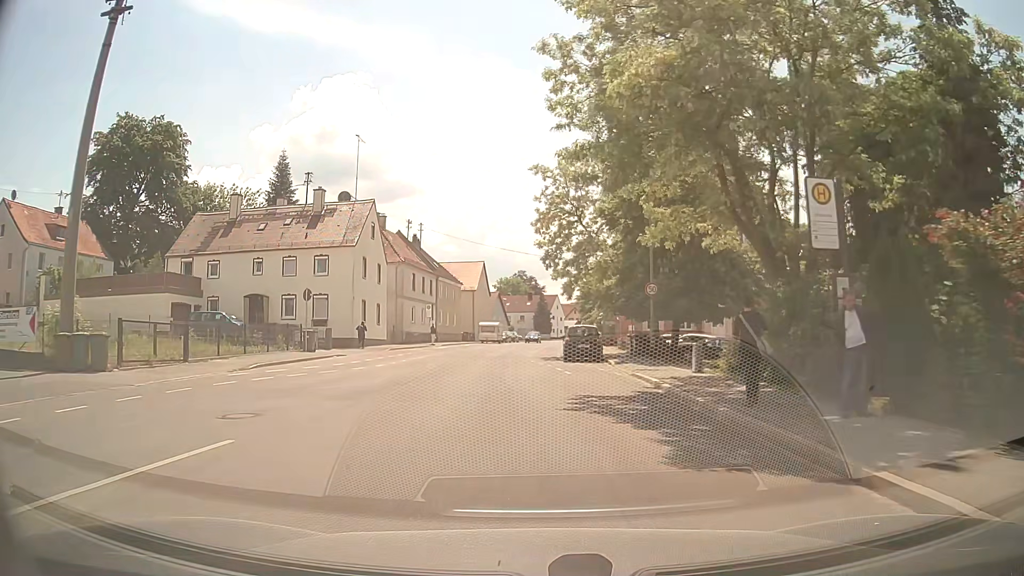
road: tertiary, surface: asphalt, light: Day
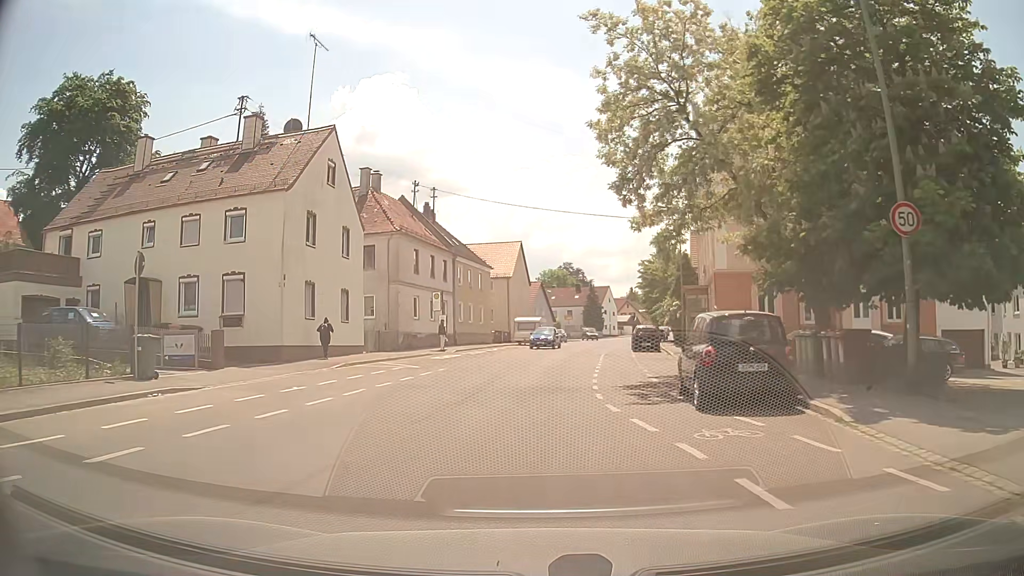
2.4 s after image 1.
(-0.5, +18.1) m; -4°
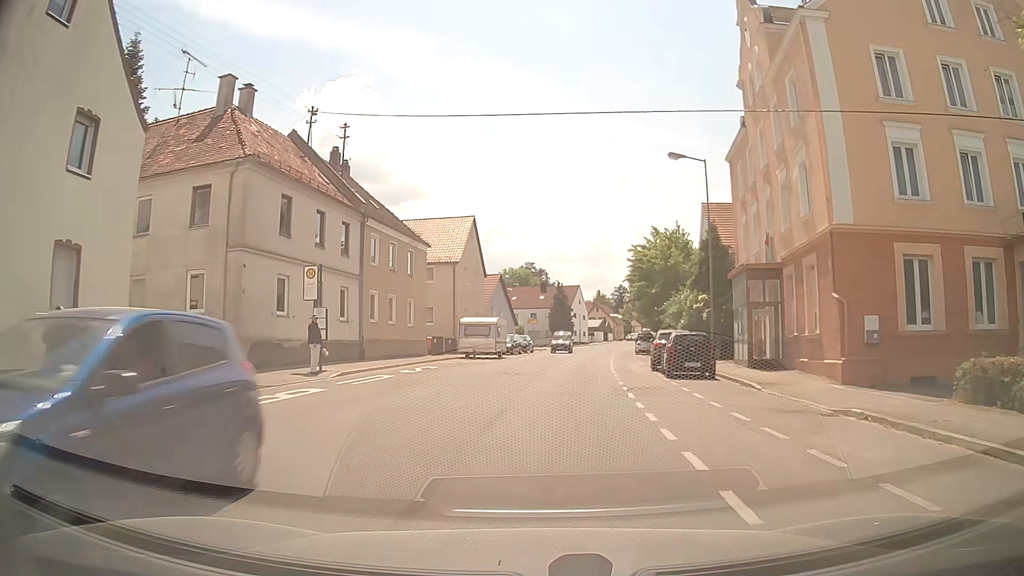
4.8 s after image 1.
(+0.2, +18.5) m; +4°
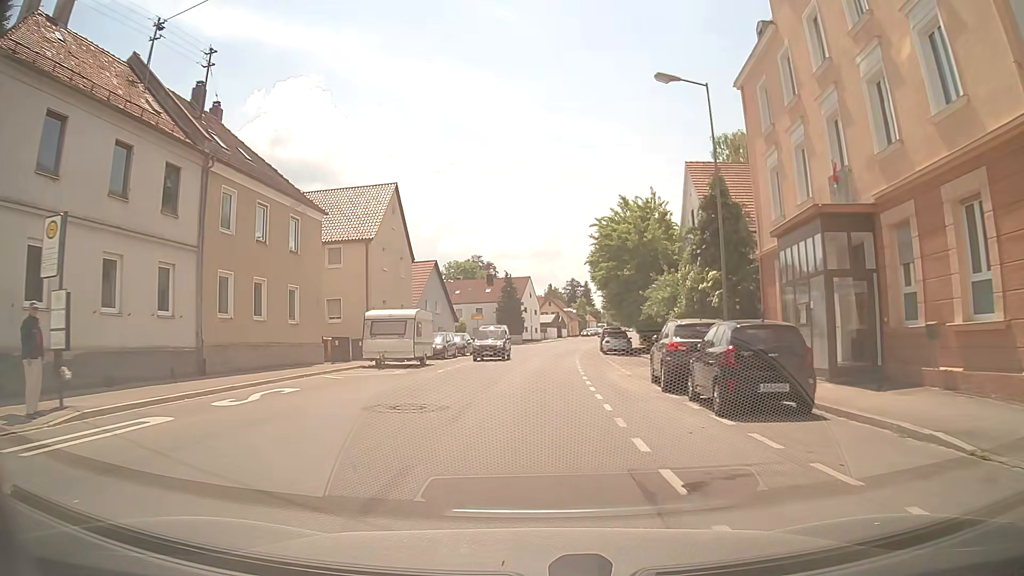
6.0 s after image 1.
(+0.5, +11.5) m; +4°
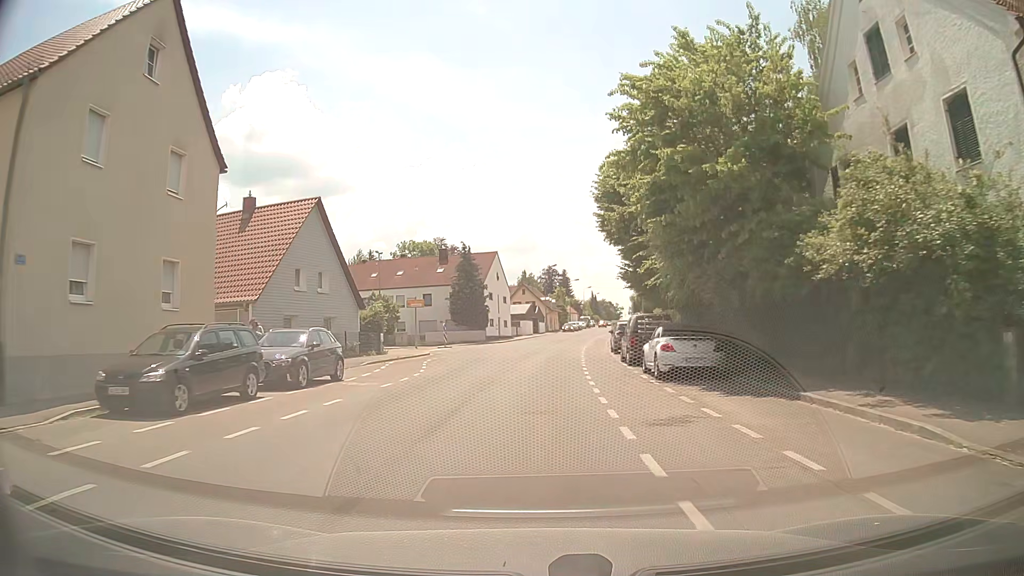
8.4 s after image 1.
(+0.6, +25.8) m; +2°
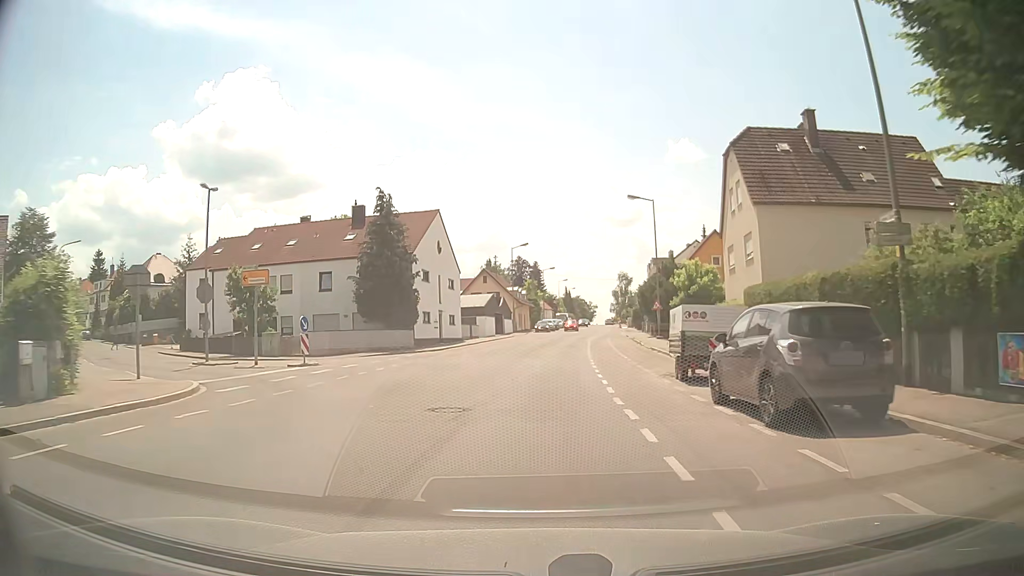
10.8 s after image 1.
(+0.5, +26.2) m; +3°
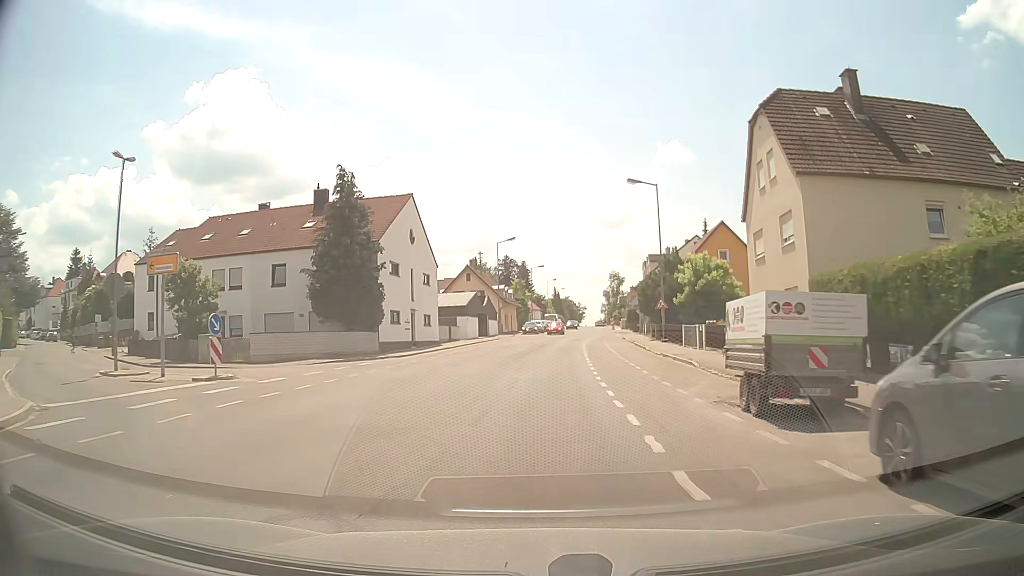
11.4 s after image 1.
(0.0, +6.5) m; +1°
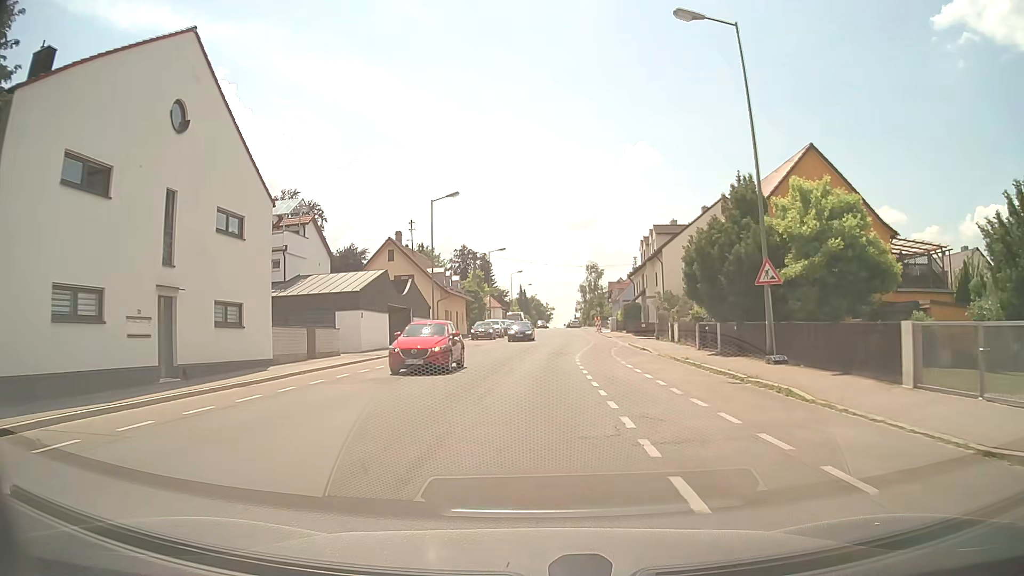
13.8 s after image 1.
(+1.0, +26.5) m; +3°
(0, +10) (0, +20) (+1, +30) (+2, +40) (+3, +50) (+3, +60) (+4, +70) (+5, +80) (+5, +90) (+5, +100) m
